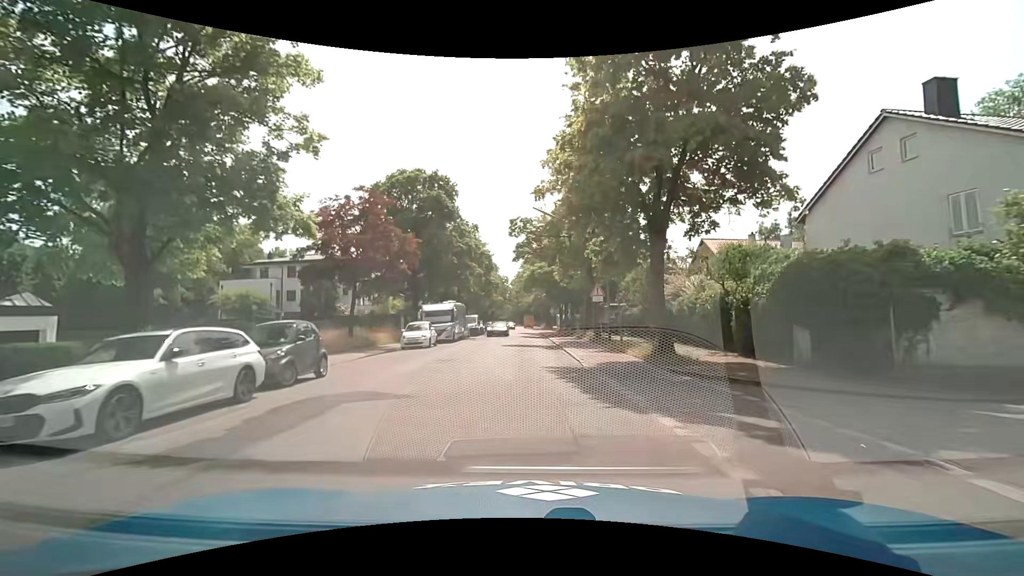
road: residential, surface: asphalt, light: Day
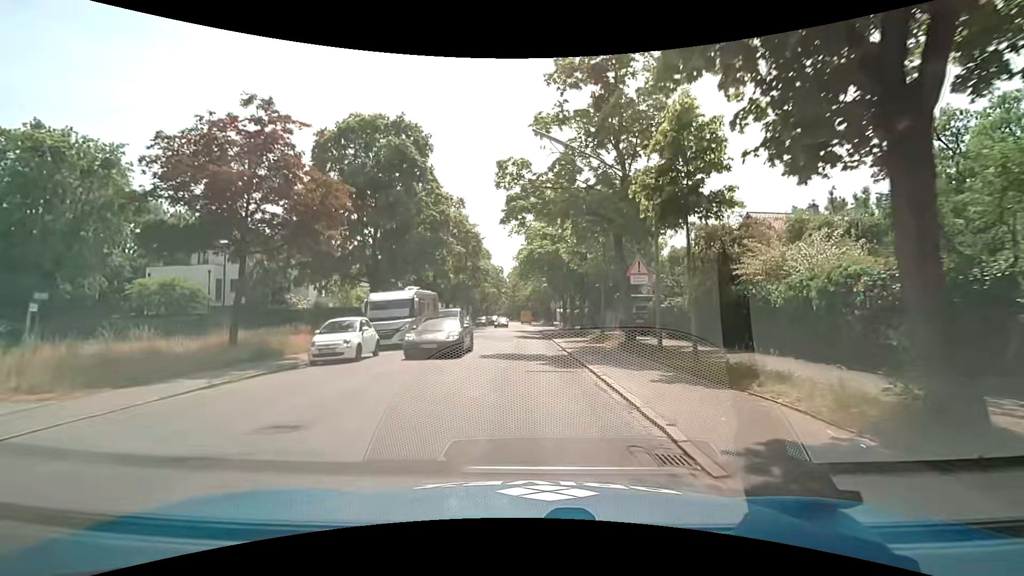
(+0.3, +11.3) m; +1°
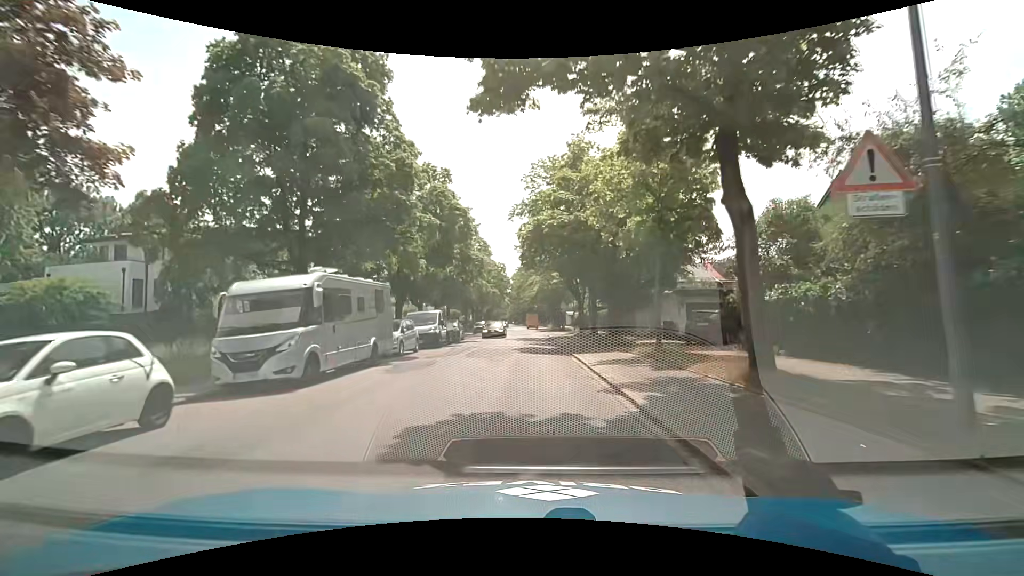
(0.0, +11.5) m; 0°
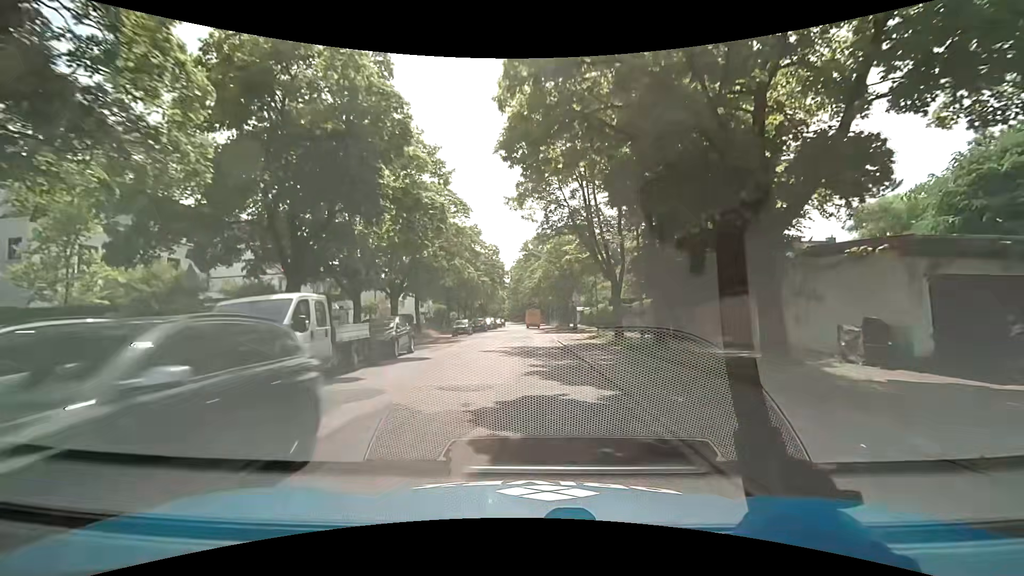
(0.0, +17.4) m; 0°
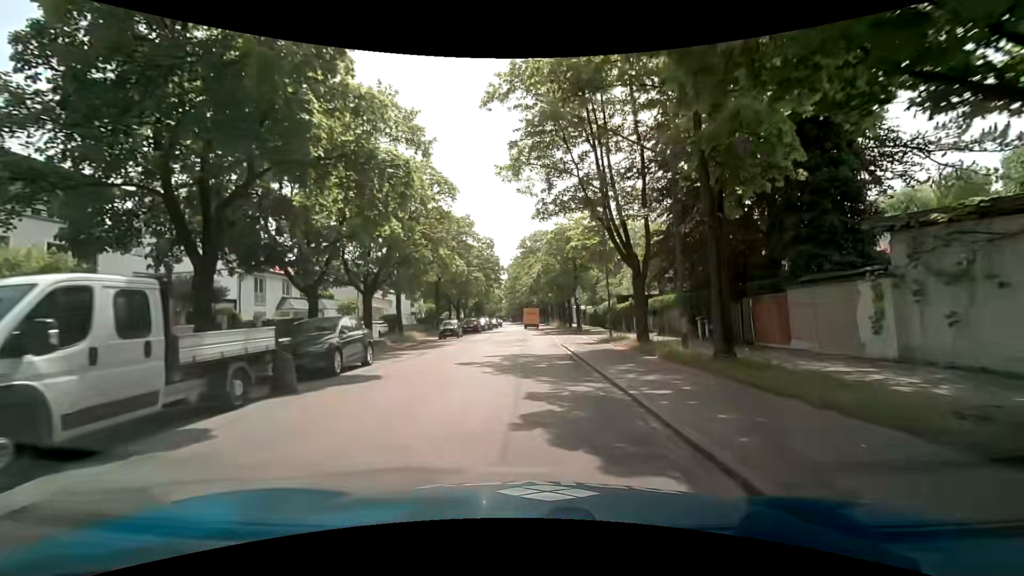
(0.0, +5.8) m; +1°
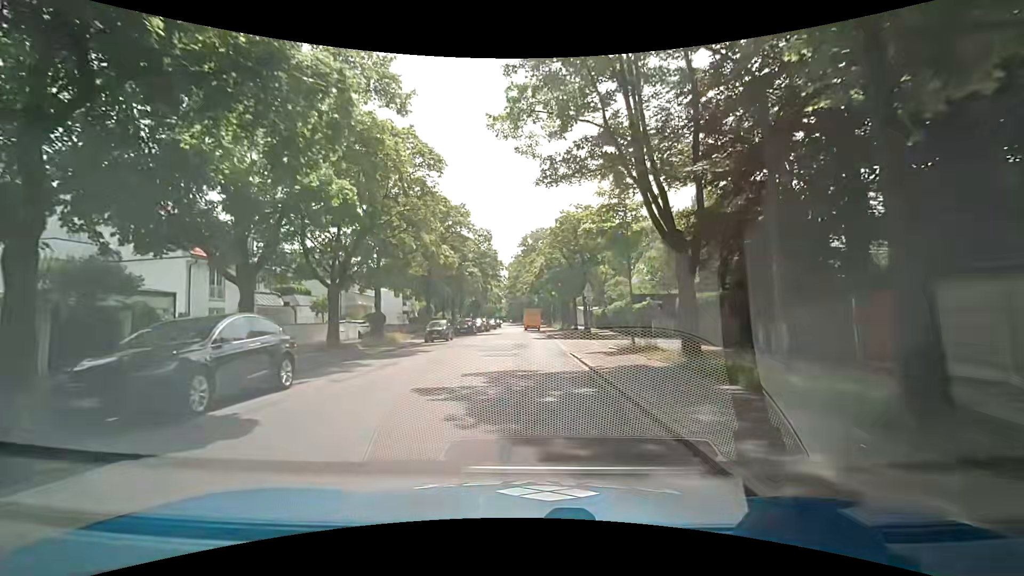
(-0.1, +5.7) m; 0°
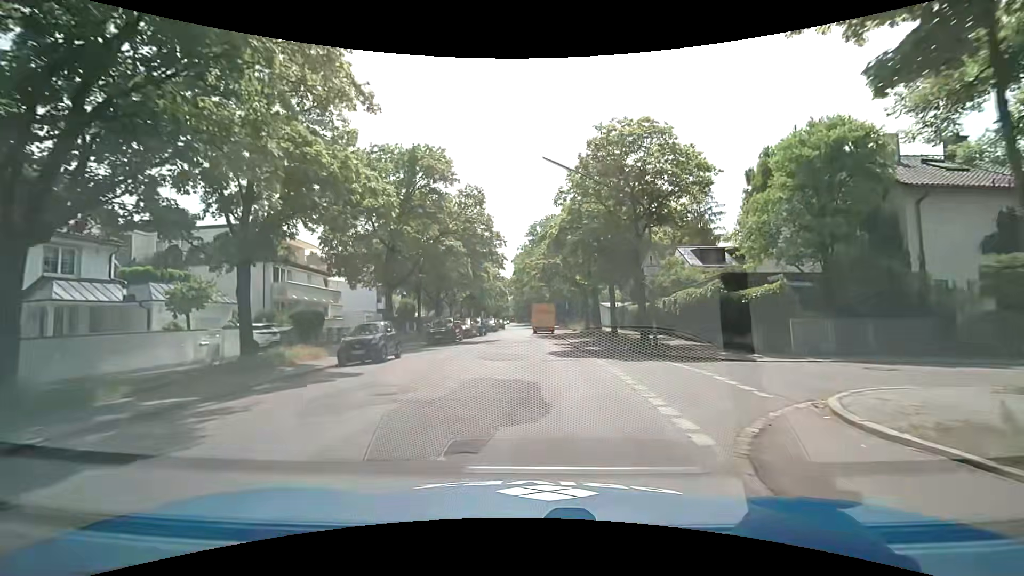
(-0.5, +17.0) m; -3°
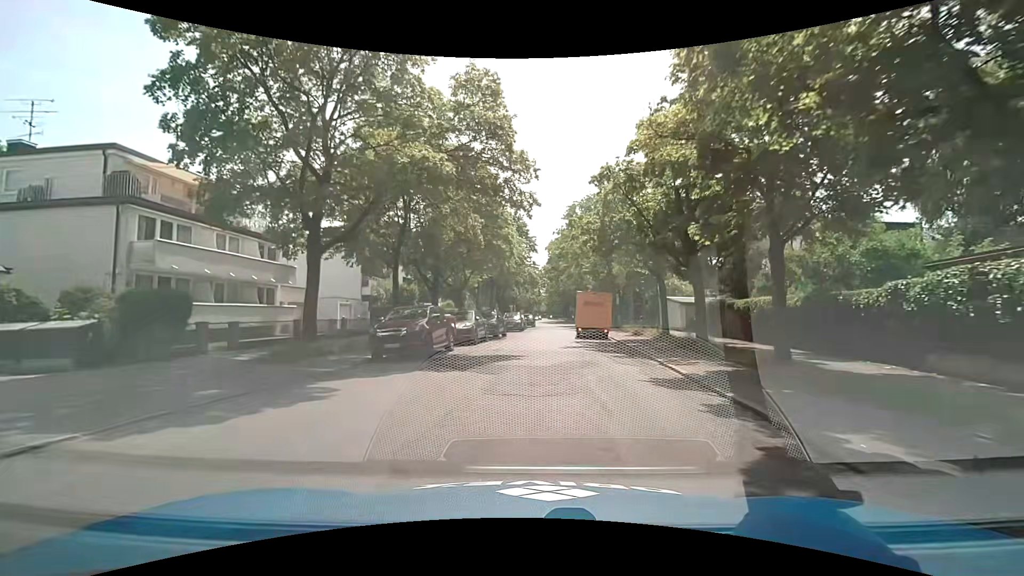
(-0.1, +16.4) m; -2°
(0, +10) (0, +20) (+1, +30) (+2, +40) (+3, +50) (+4, +60) (+4, +70) (-1, +78) (-11, +80) (-21, +79) m
